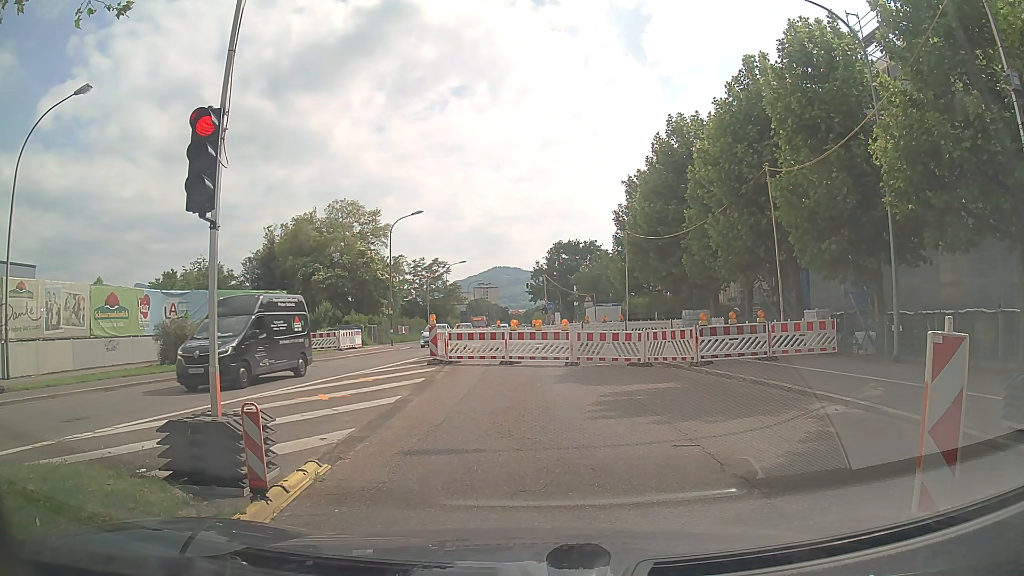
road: secondary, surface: asphalt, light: Day
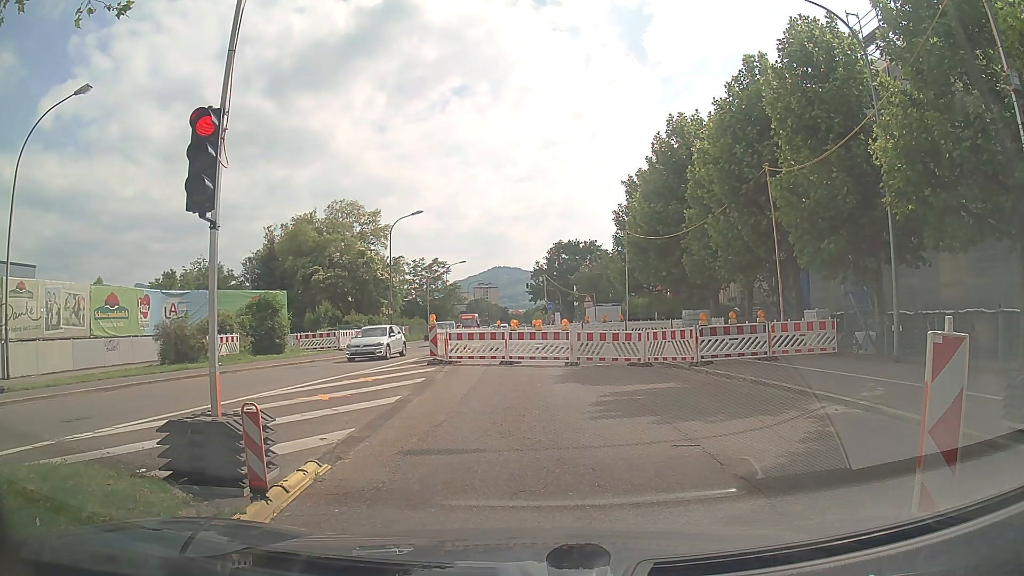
(0.0, 0.0) m; 0°
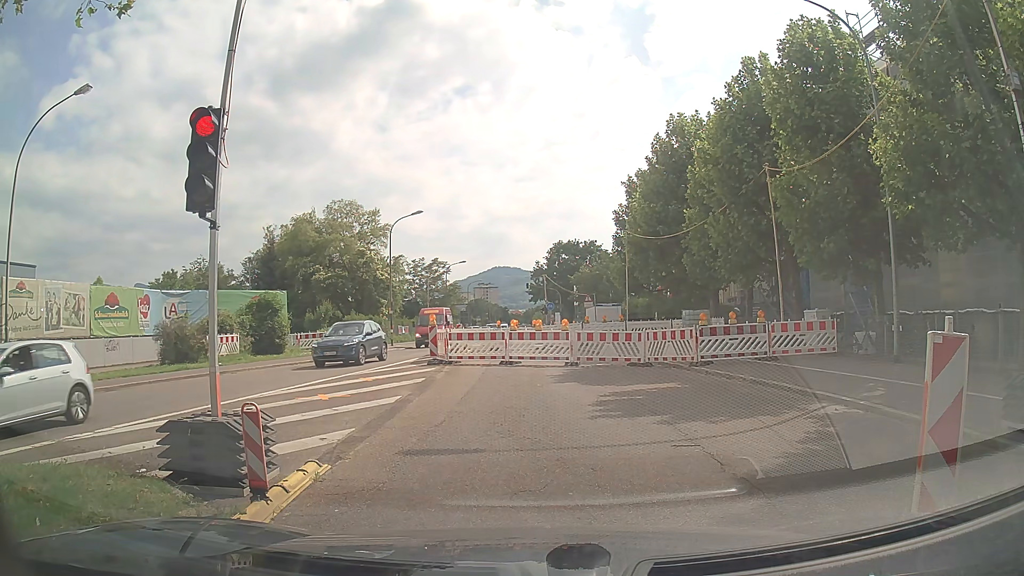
(0.0, 0.0) m; 0°
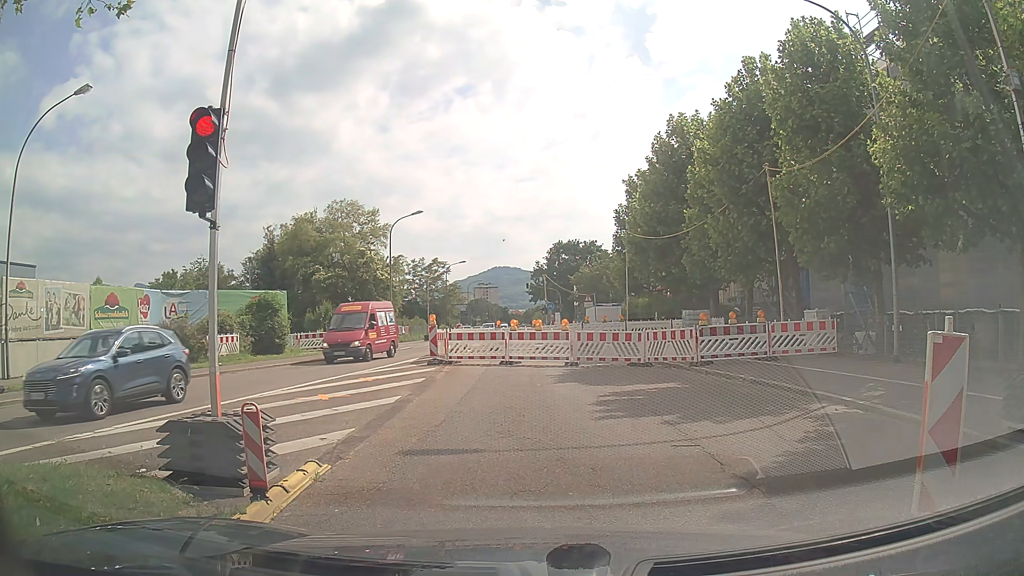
(0.0, 0.0) m; 0°
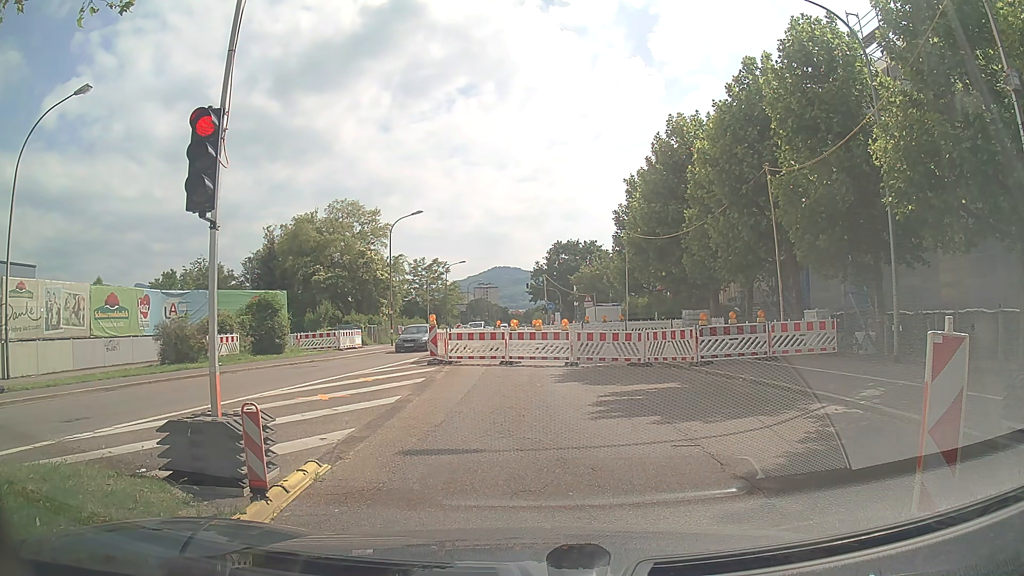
(0.0, 0.0) m; 0°
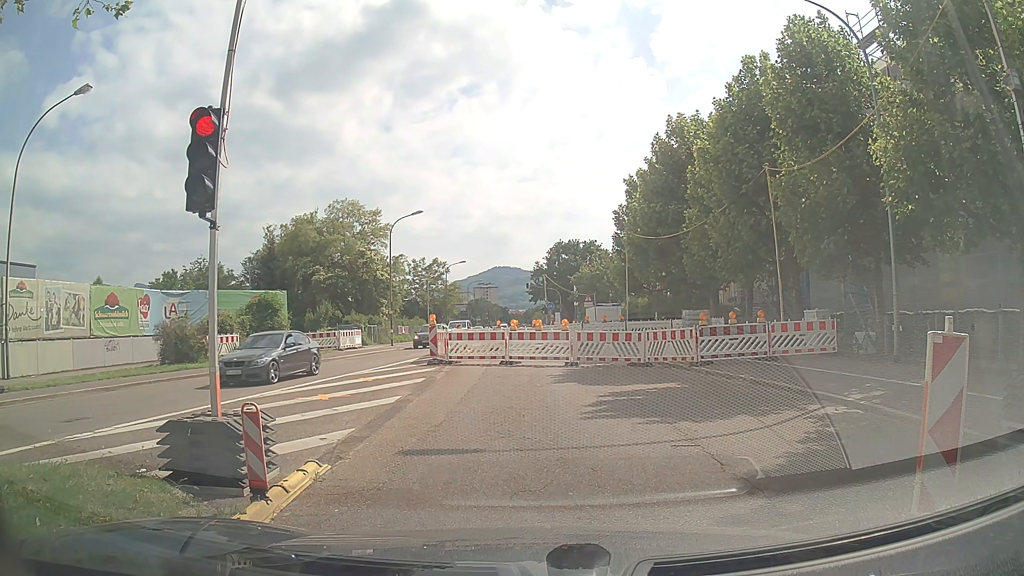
(0.0, 0.0) m; 0°
